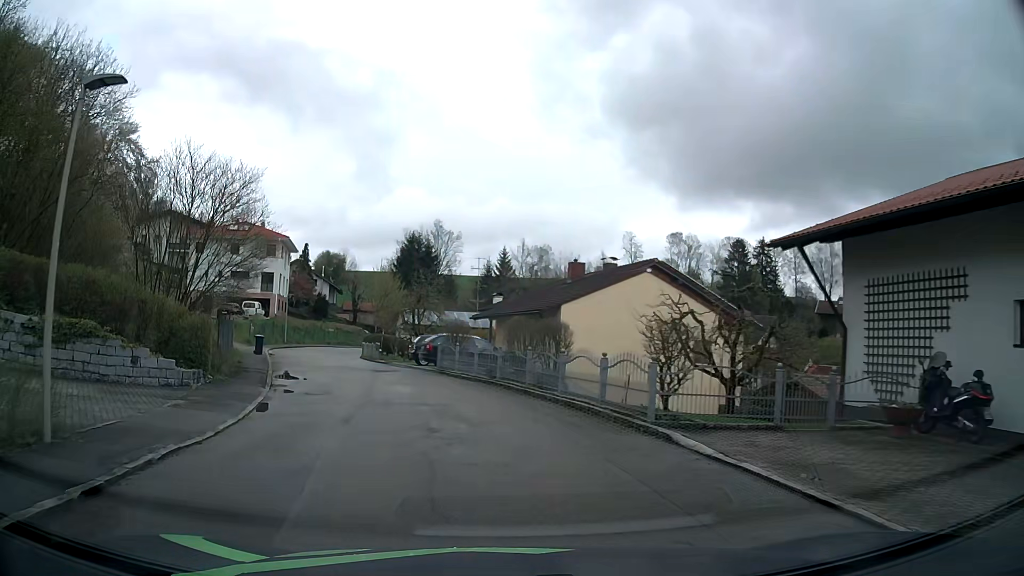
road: residential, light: Day
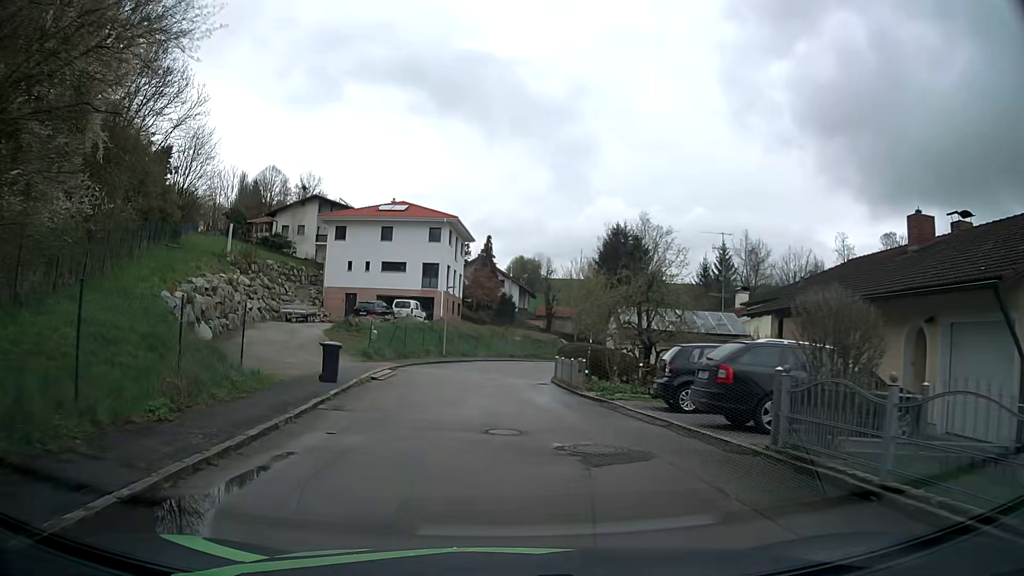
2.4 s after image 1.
(-2.7, +17.4) m; -16°
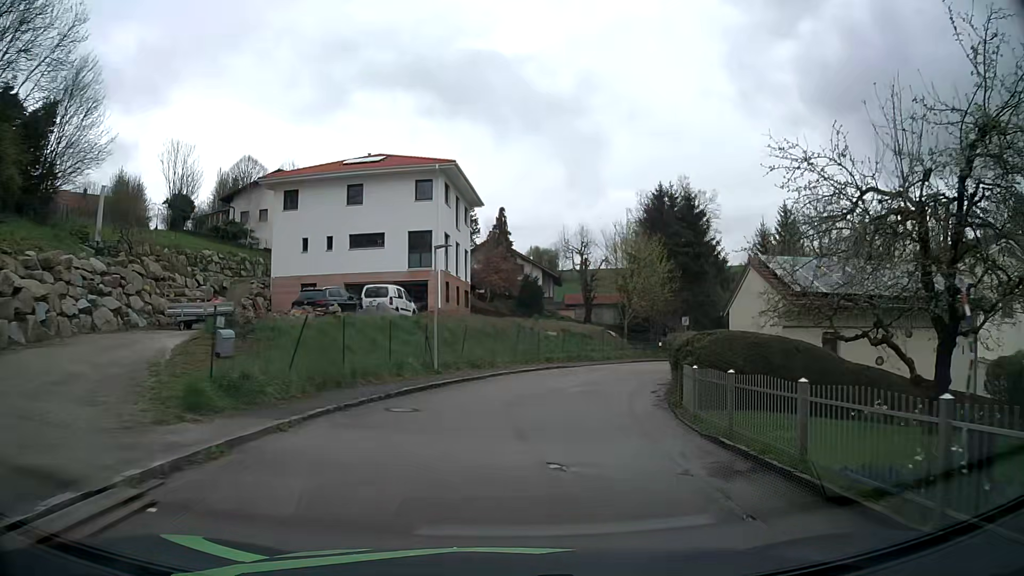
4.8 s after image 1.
(-0.7, +18.1) m; -1°
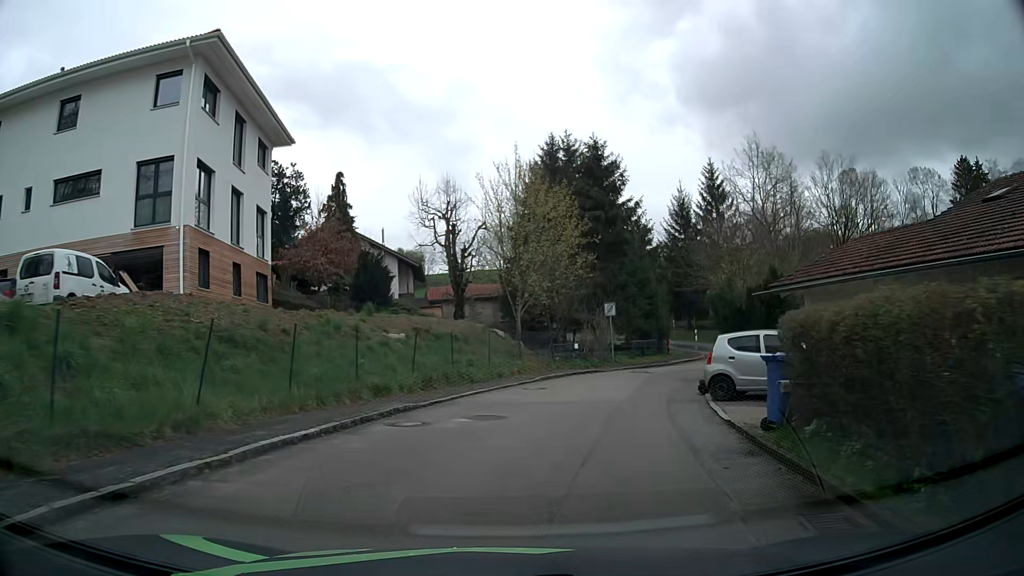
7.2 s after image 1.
(+1.6, +18.4) m; +10°
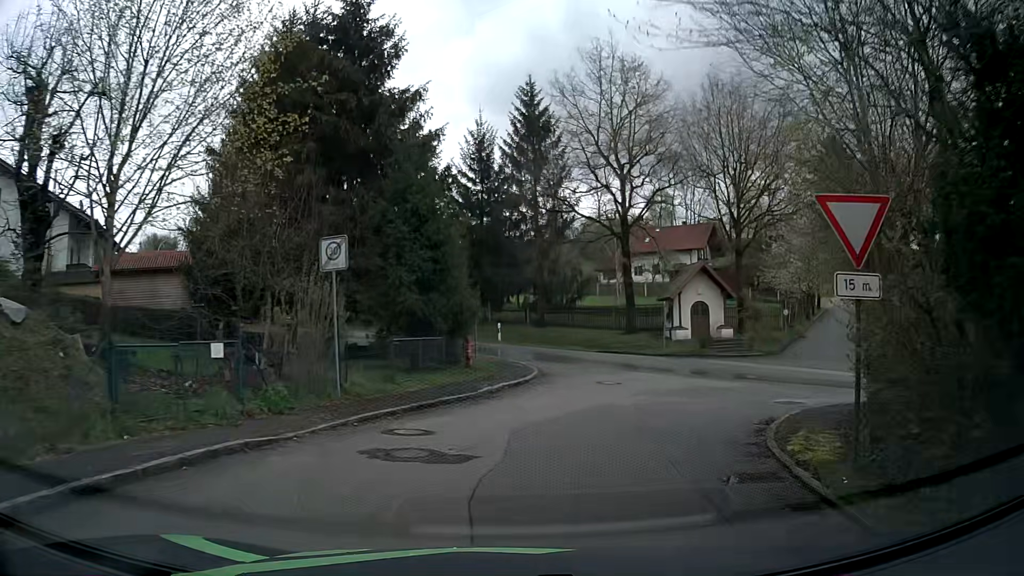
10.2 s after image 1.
(+3.8, +21.2) m; +20°
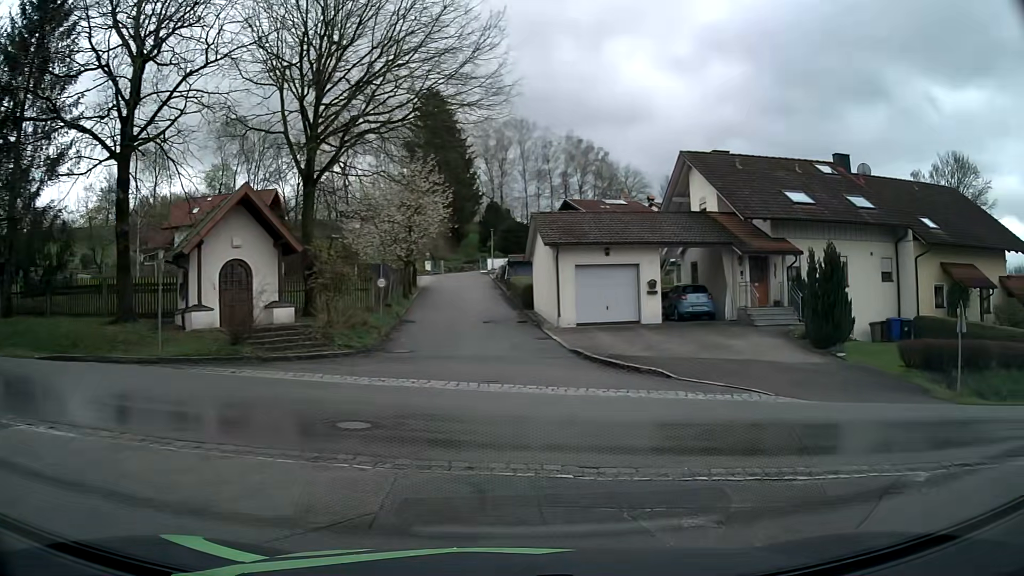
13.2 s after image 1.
(+3.9, +15.2) m; +35°
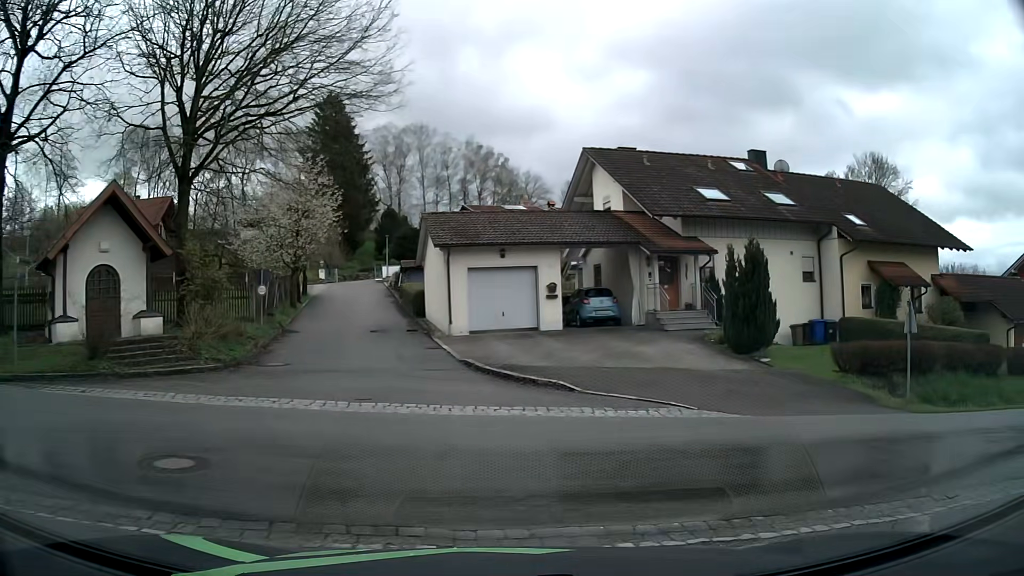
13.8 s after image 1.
(+0.2, +1.9) m; +10°
